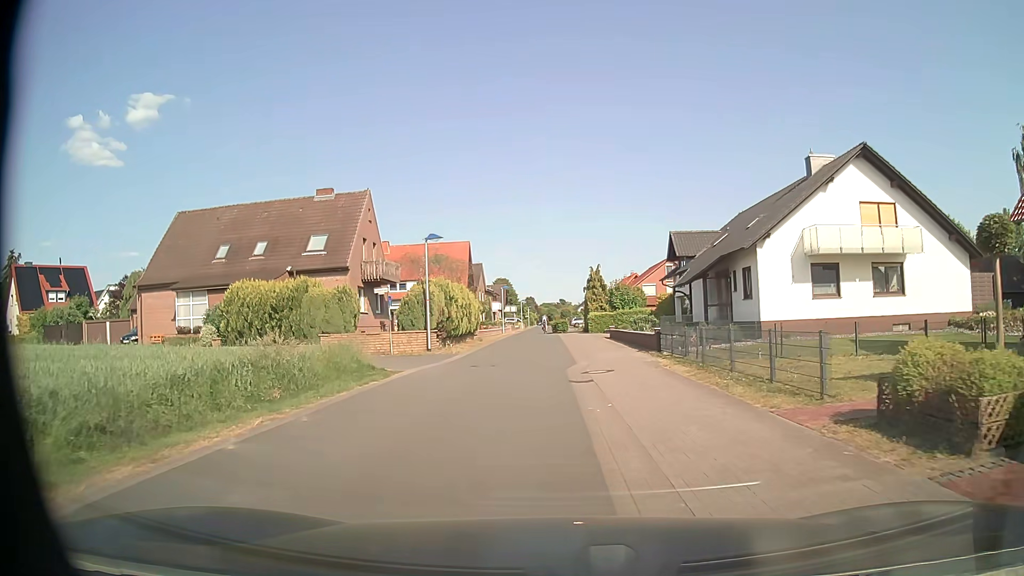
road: residential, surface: asphalt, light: Day
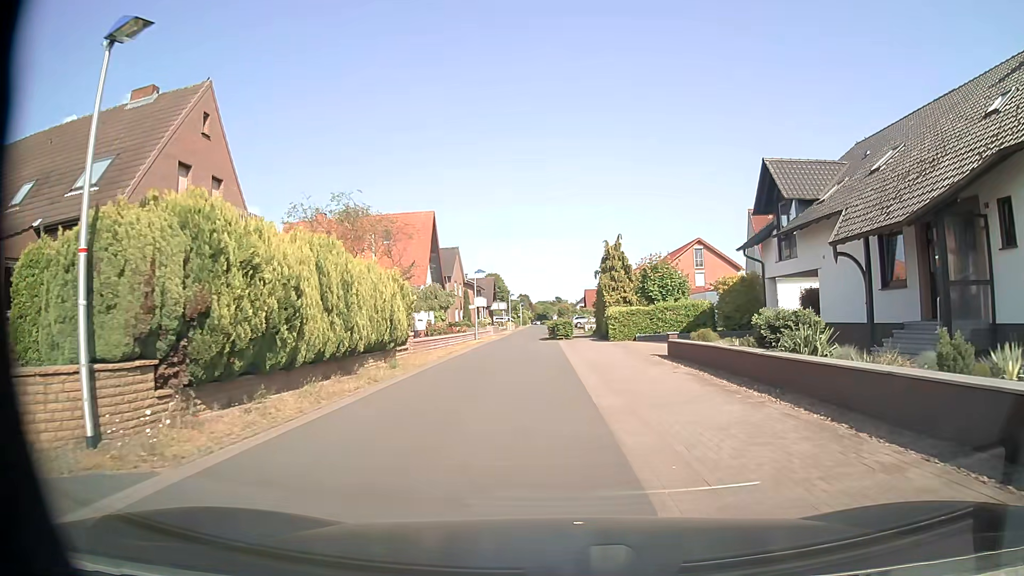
(-0.3, +20.5) m; +1°
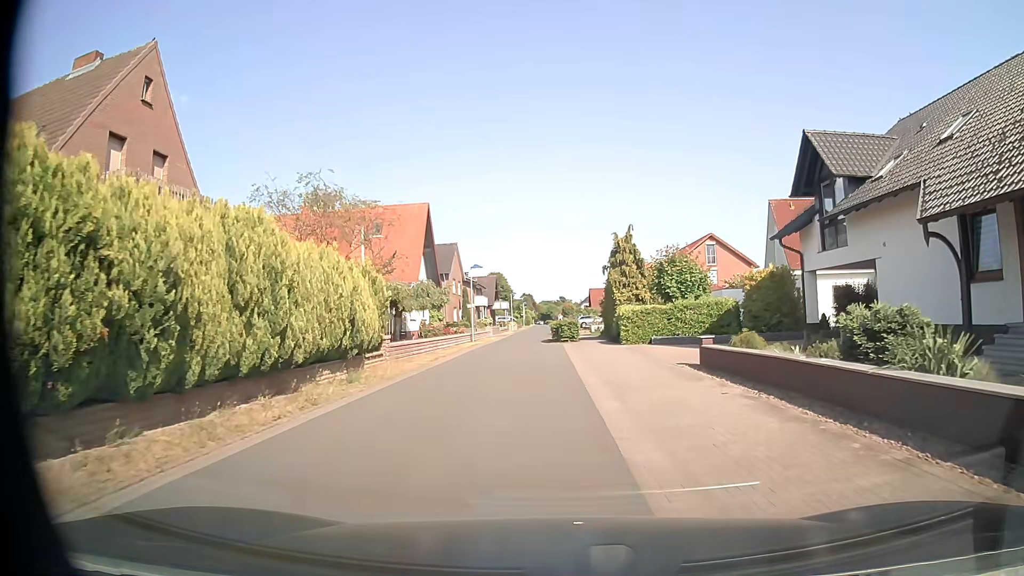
(-0.1, +3.9) m; -1°
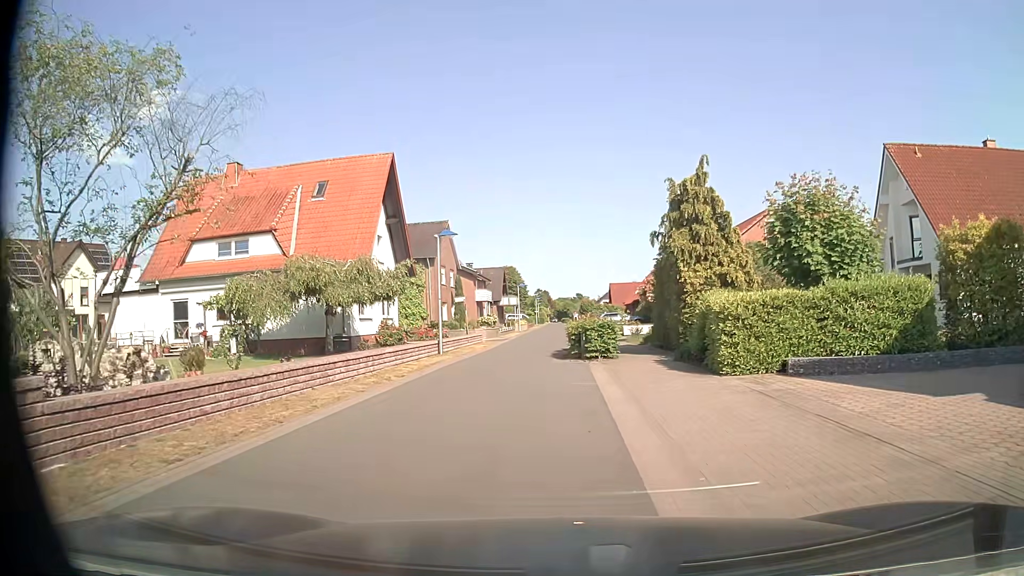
(-0.2, +15.0) m; -2°
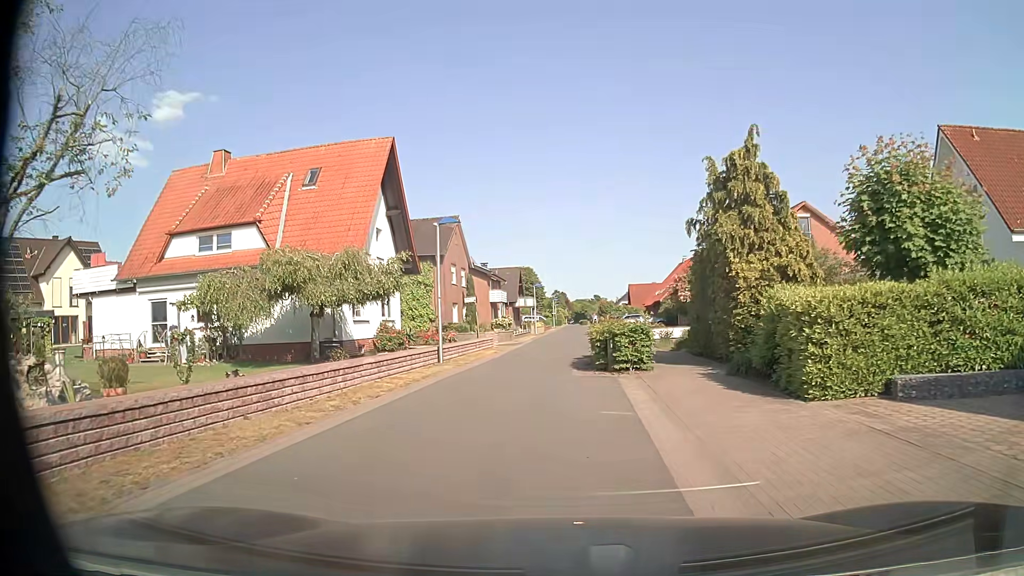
(0.0, +3.6) m; -2°
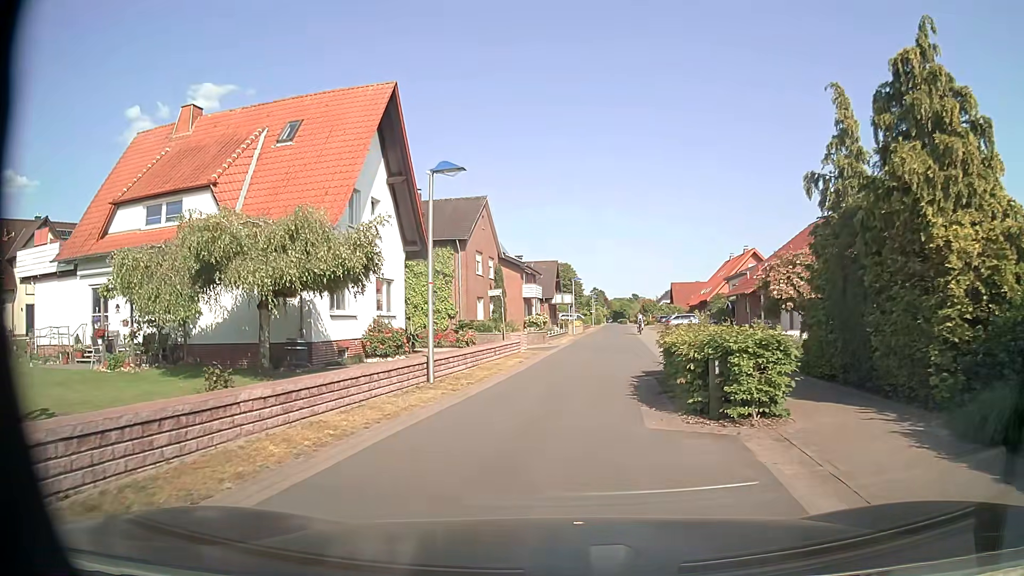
(-0.2, +7.2) m; -3°
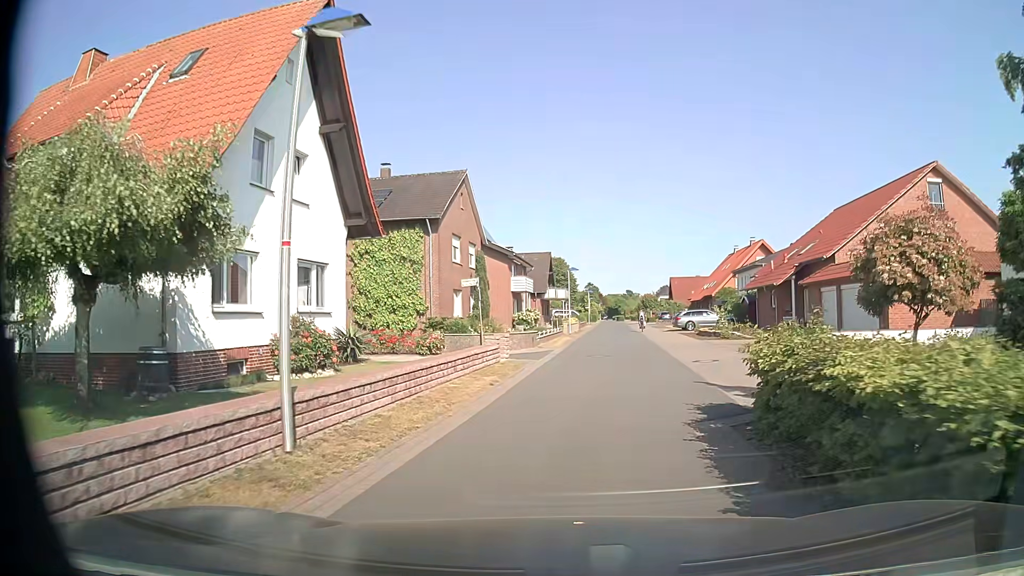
(0.0, +7.2) m; +1°
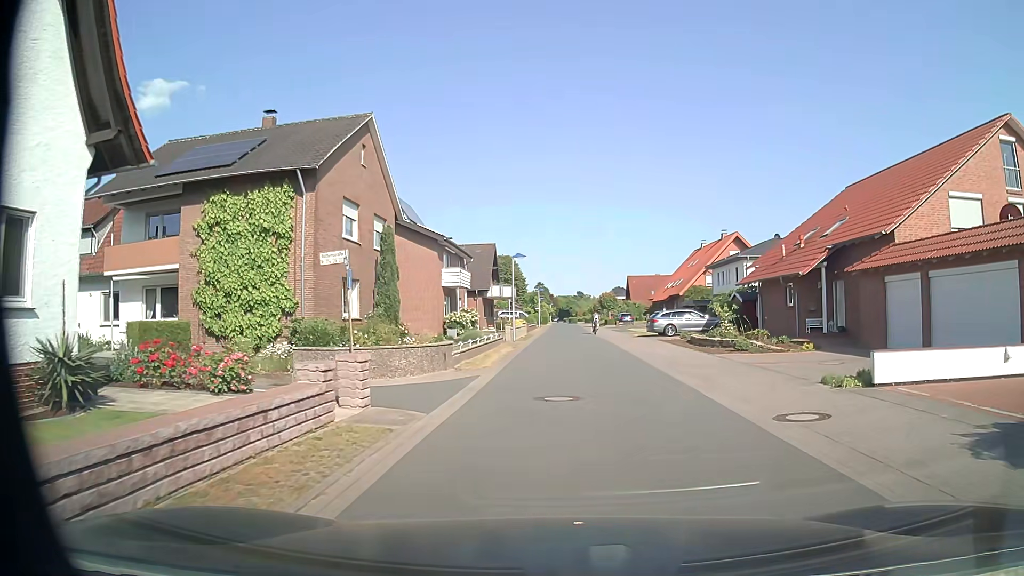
(+0.3, +11.1) m; +4°
